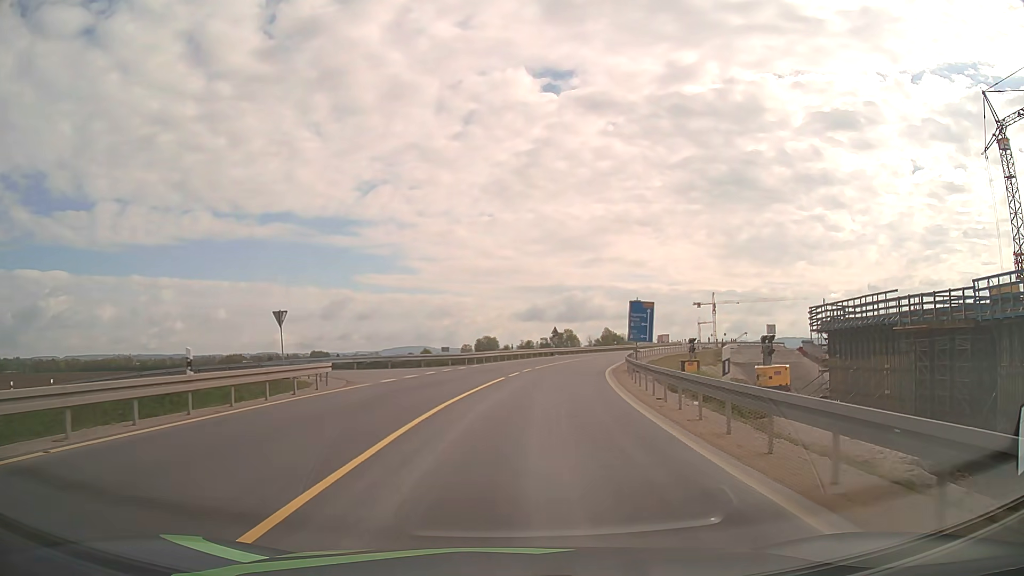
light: Day
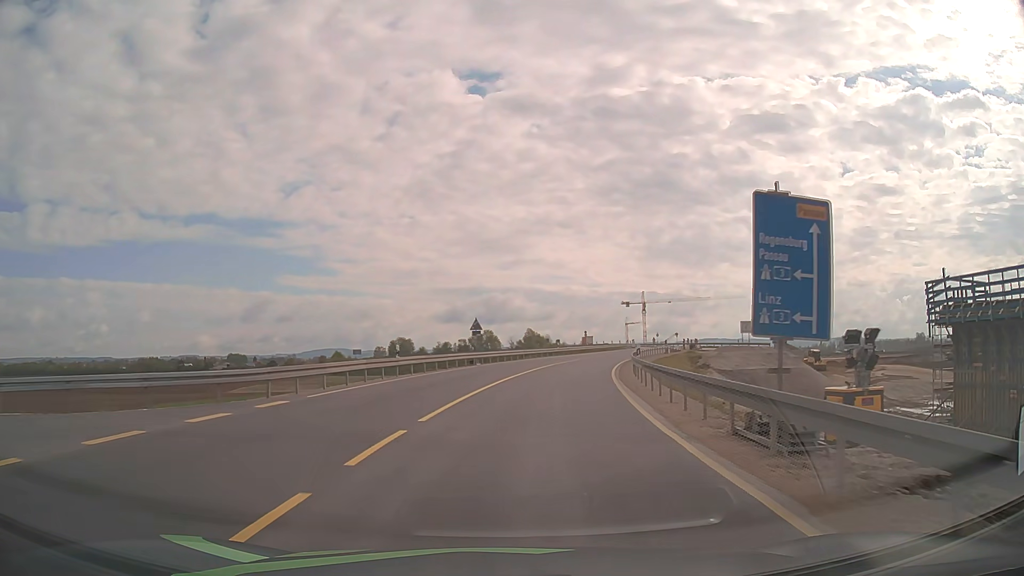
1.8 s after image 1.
(+1.5, +24.8) m; +7°
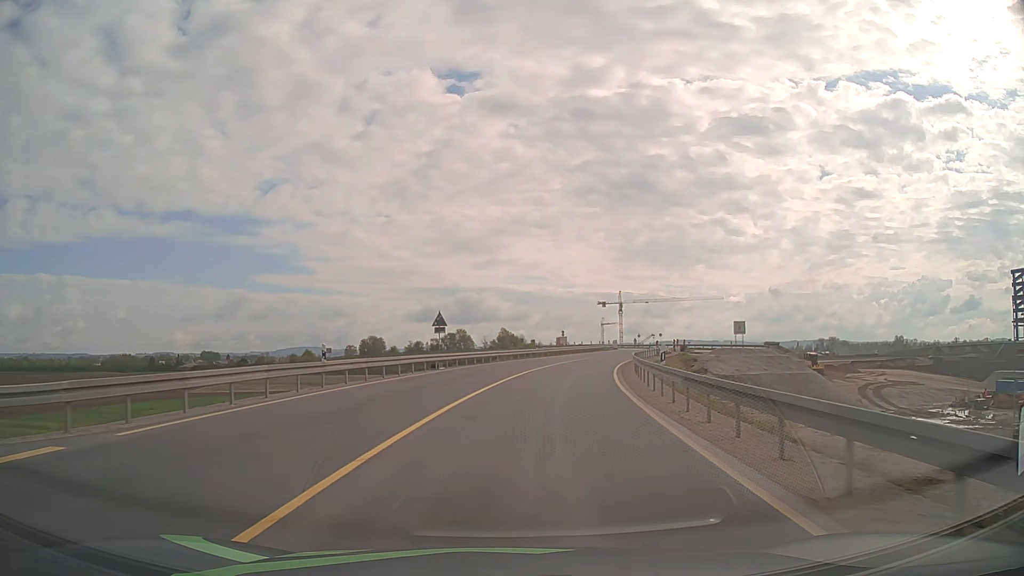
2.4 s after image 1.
(+0.1, +8.1) m; +2°
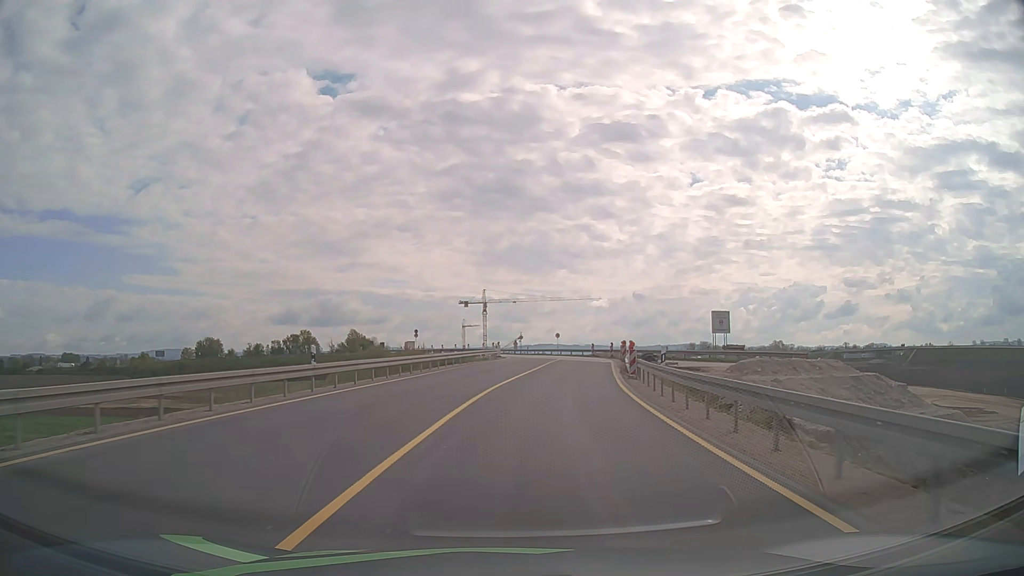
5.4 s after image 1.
(+4.1, +40.0) m; +12°
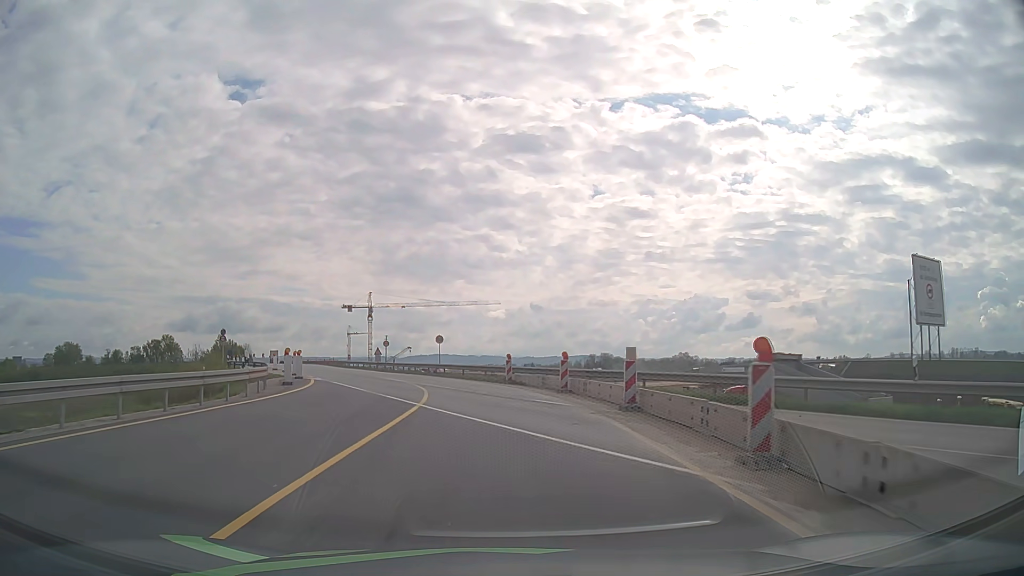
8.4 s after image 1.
(+3.8, +38.5) m; +9°
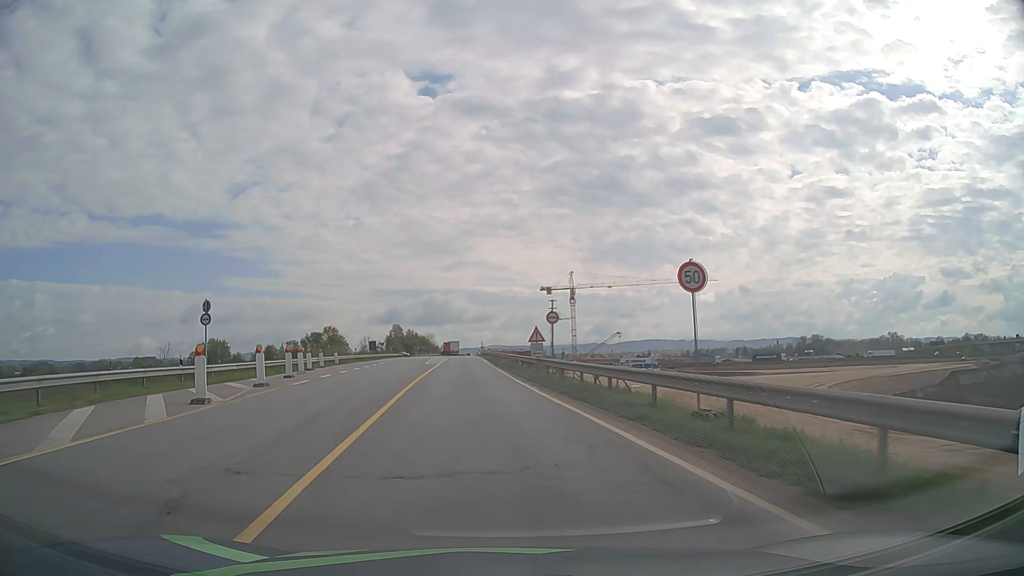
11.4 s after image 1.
(-3.6, +36.5) m; -17°
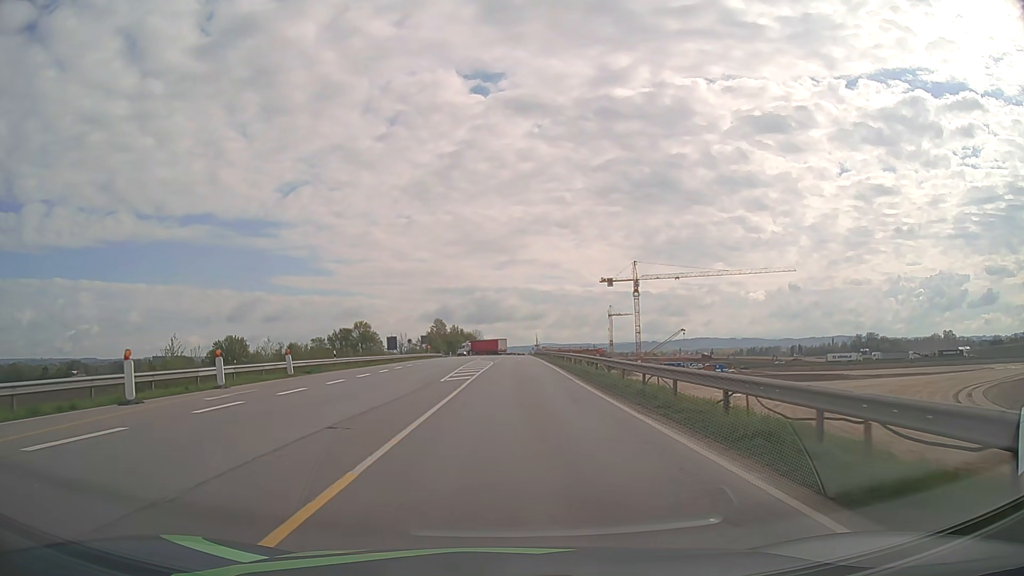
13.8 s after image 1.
(-2.3, +29.7) m; -5°
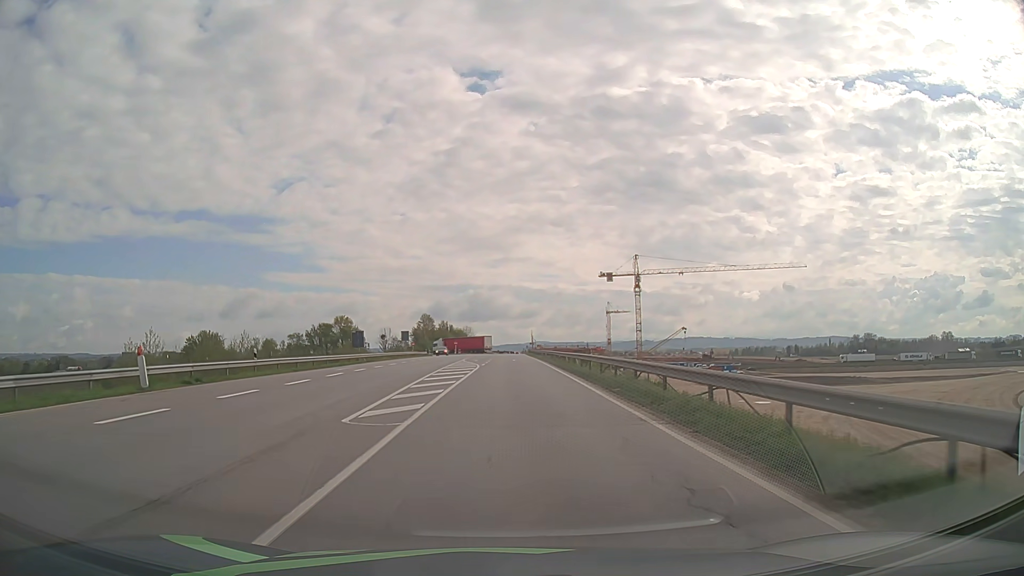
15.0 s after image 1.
(+0.1, +15.2) m; +1°
(0, +10) (0, +20) (0, +30) (0, +40) (0, +50) (0, +60) (0, +70) (0, +80) (0, +90) (0, +100) m
